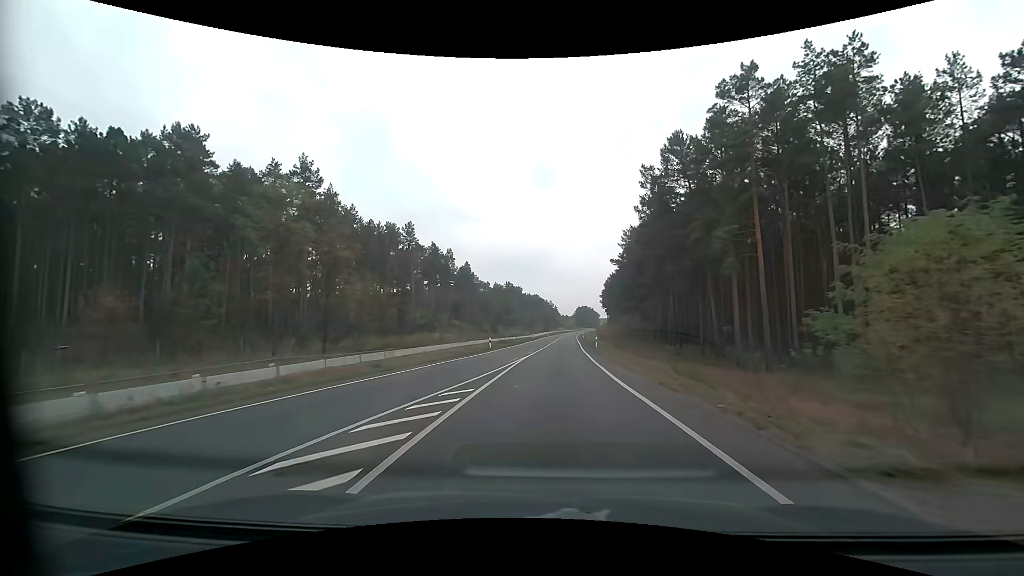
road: primary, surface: asphalt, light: Day
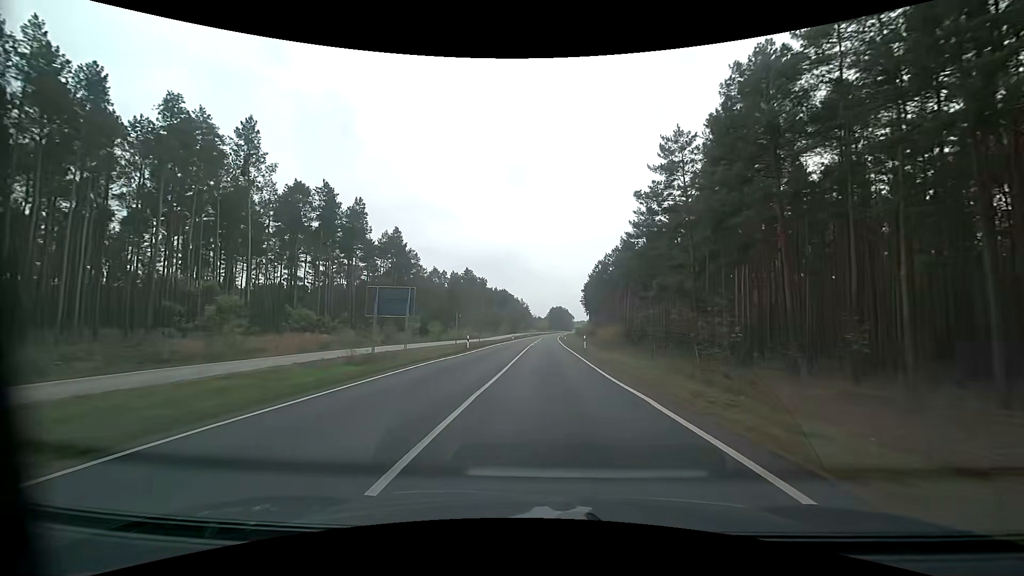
(+2.5, +55.4) m; +3°
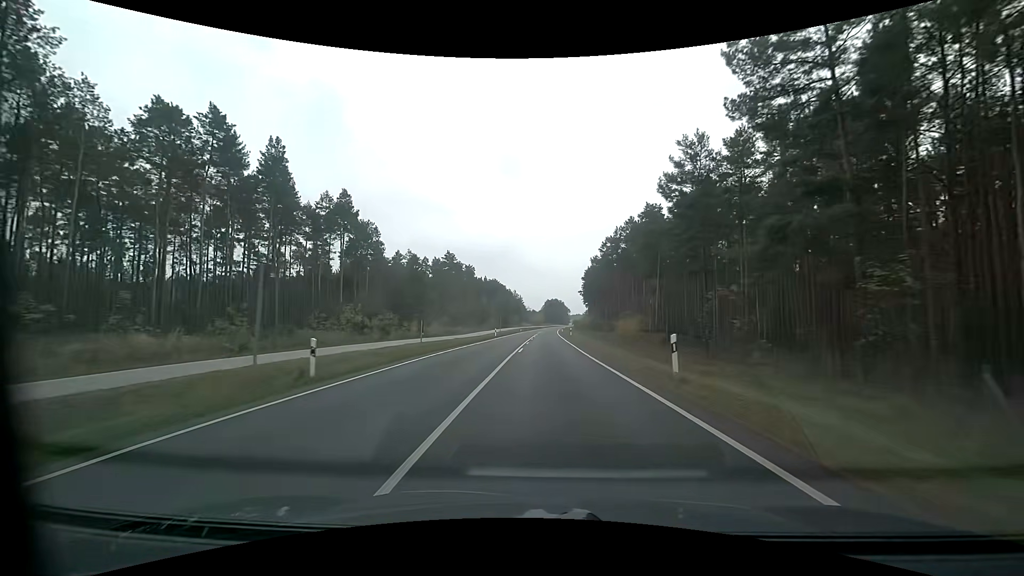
(+0.2, +27.7) m; +1°
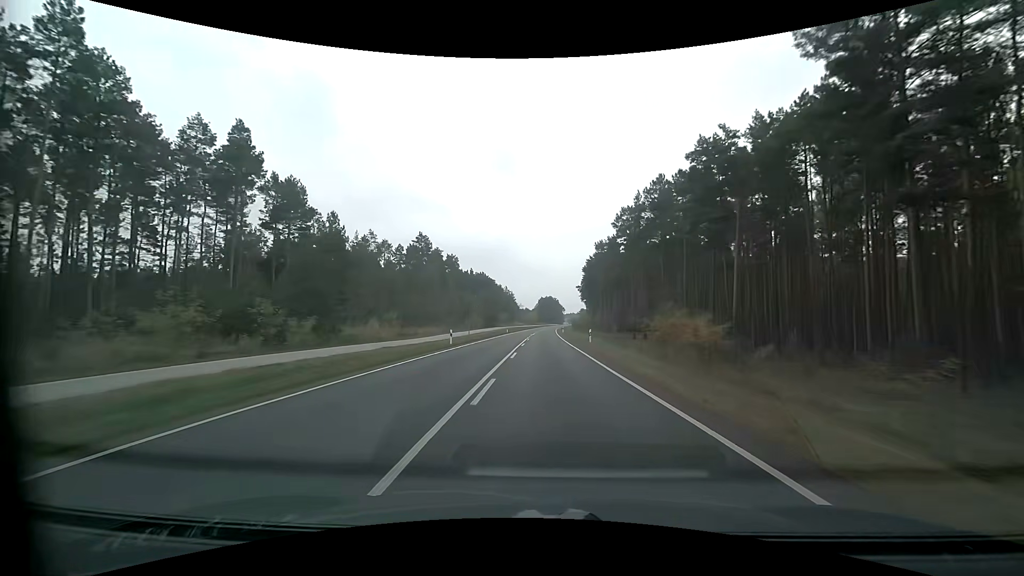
(+0.2, +29.1) m; +1°
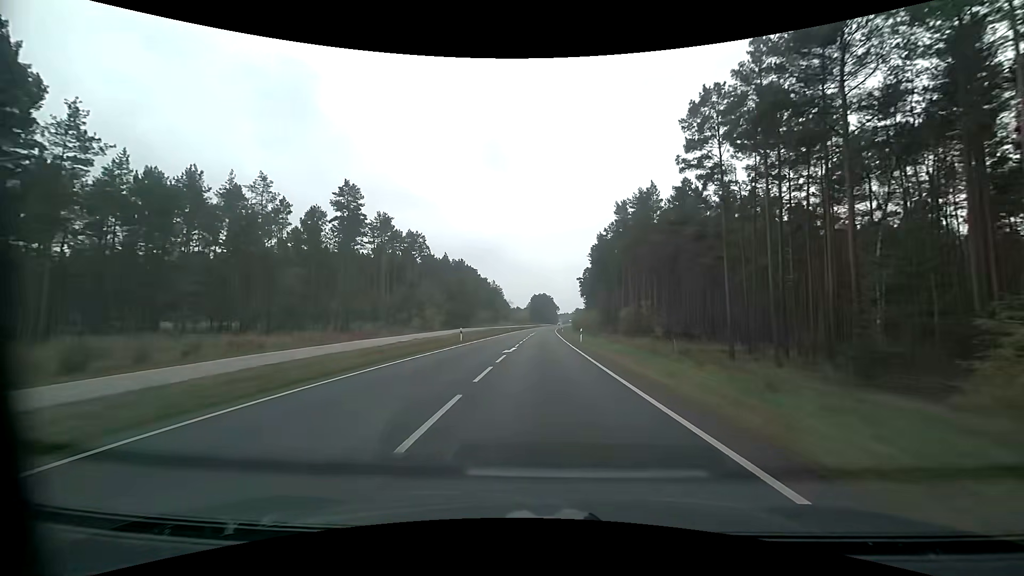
(+0.3, +45.0) m; +1°
(0, +10) (0, +20) (0, +30) (0, +40) (+1, +50) (+1, +60) (+1, +70) (+1, +80) (+2, +90) (+2, +100) m
